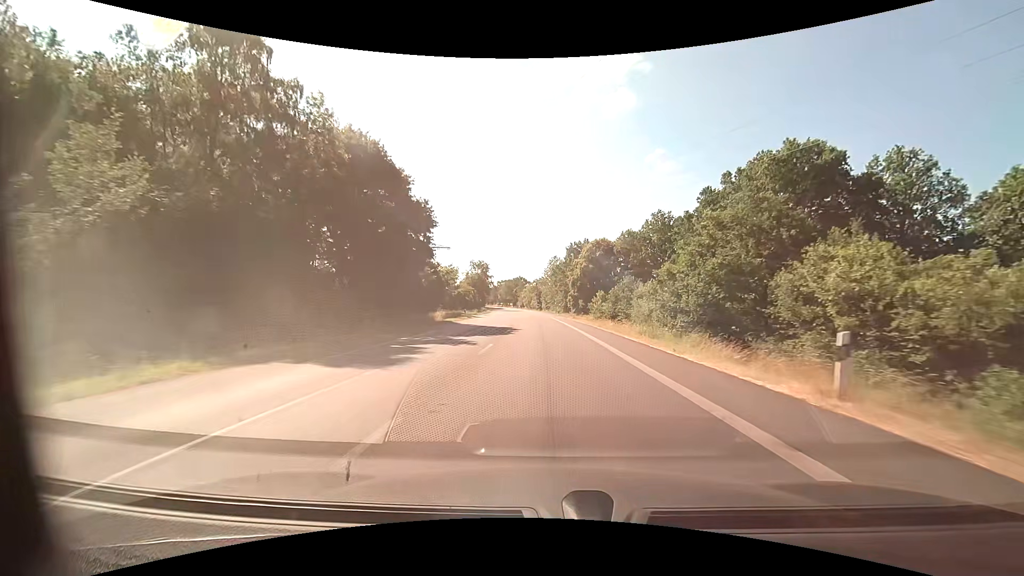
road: primary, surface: asphalt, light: Day
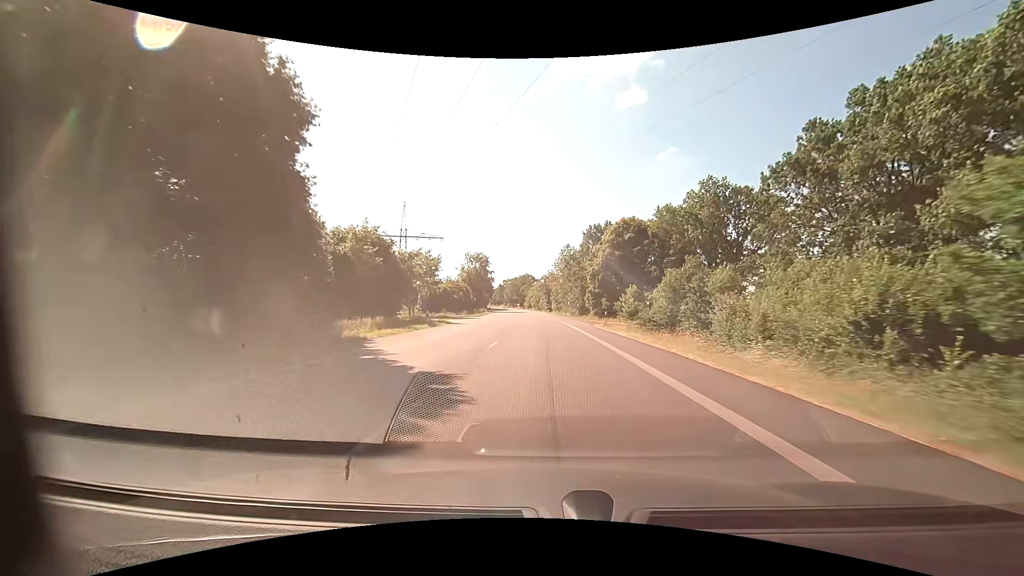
(-0.2, +22.5) m; -1°
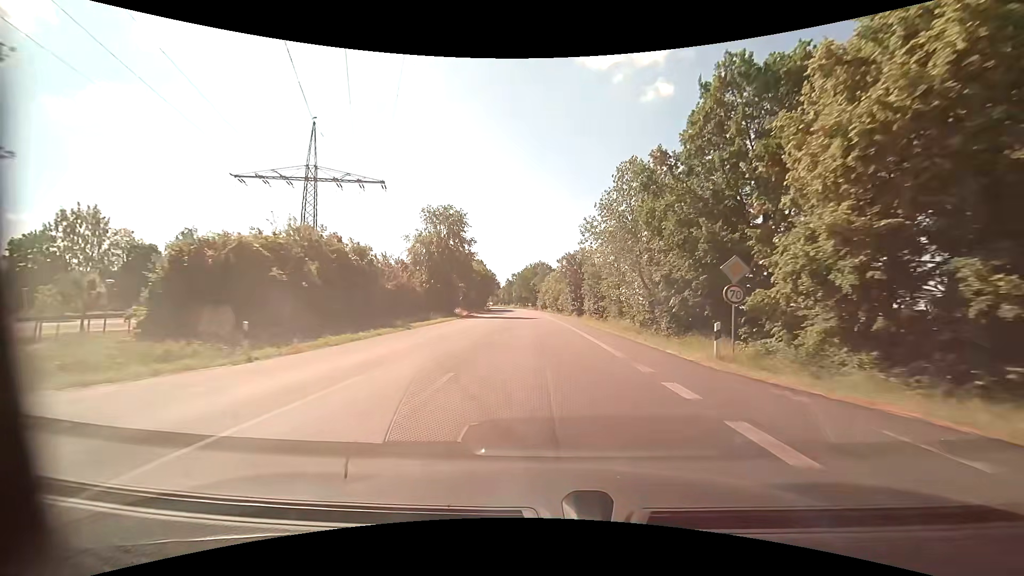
(-1.0, +56.2) m; -2°
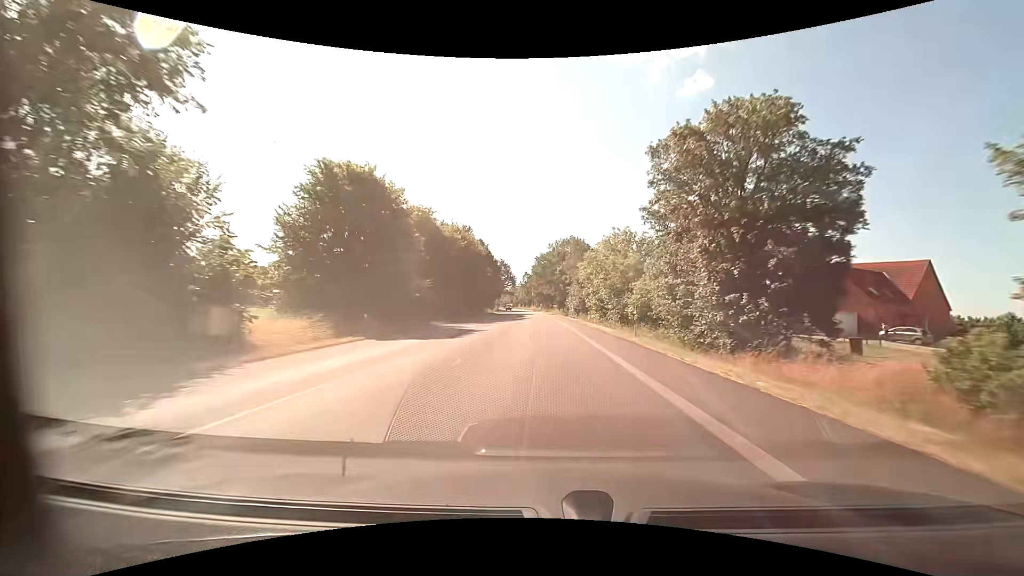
(-1.5, +56.2) m; -3°
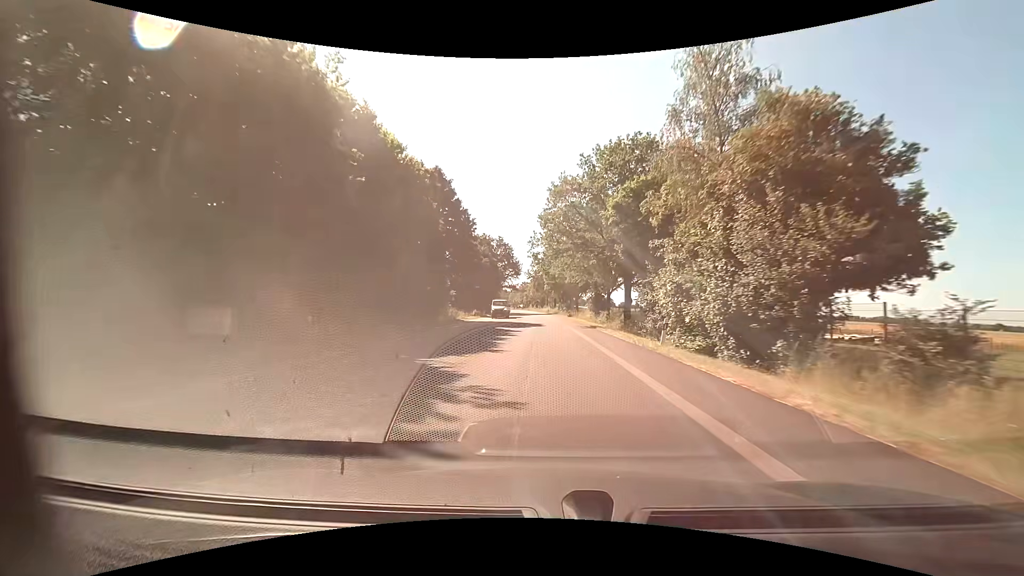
(-1.0, +56.4) m; -2°
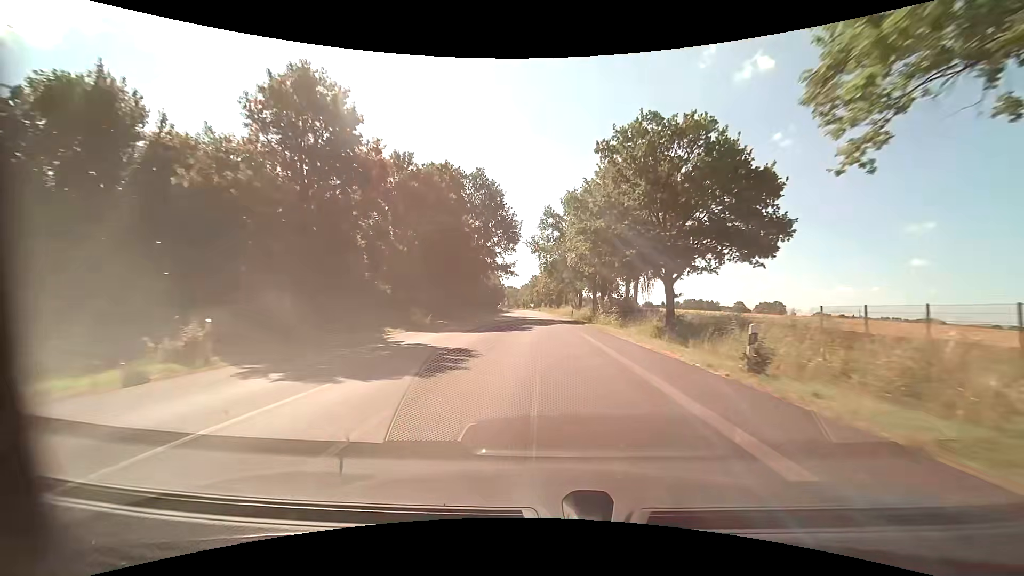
(-0.9, +56.4) m; -2°
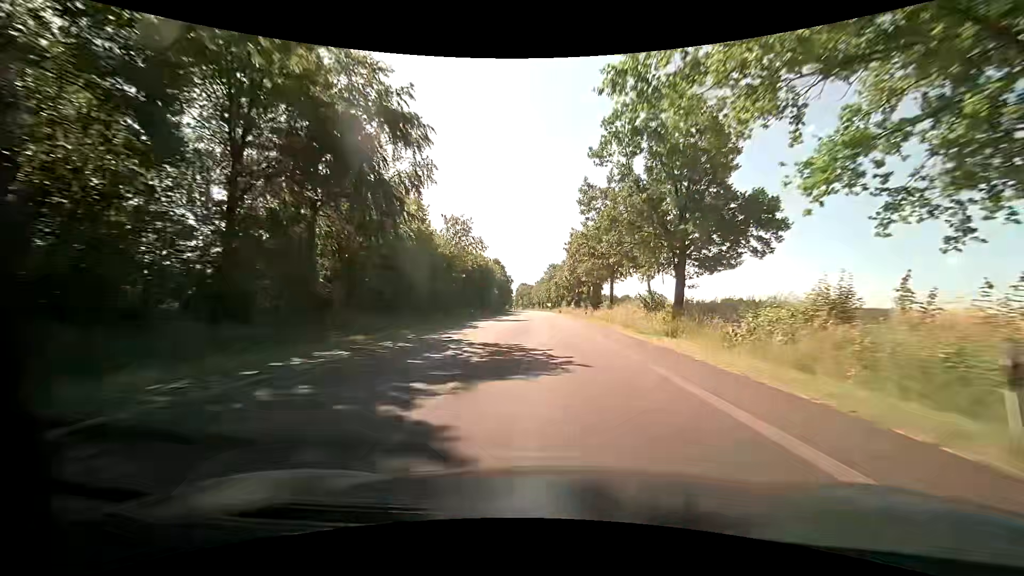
(-1.2, +56.3) m; -2°
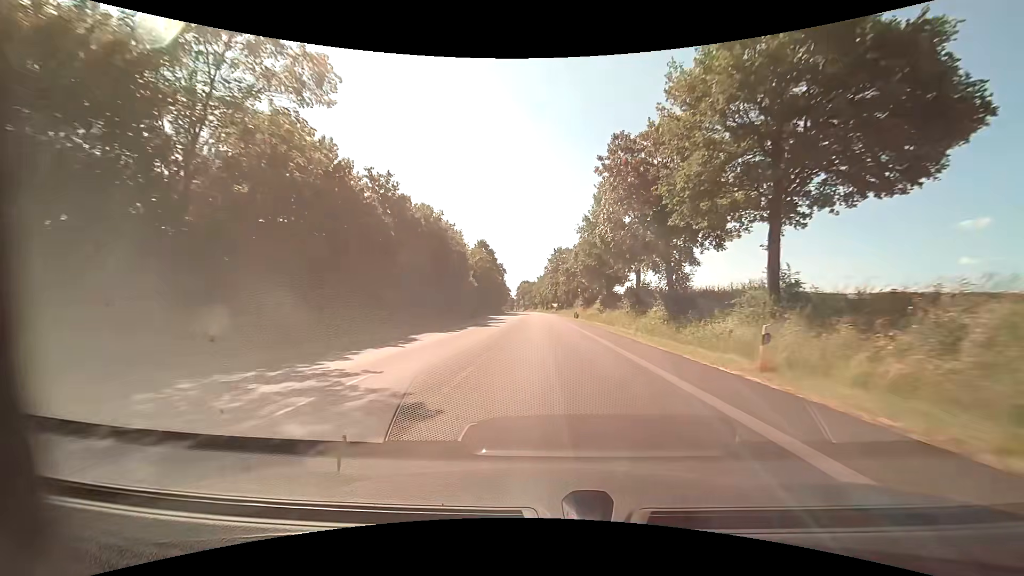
(-0.4, +45.0) m; -1°
(0, +10) (0, +20) (0, +30) (0, +40) (-1, +50) (-1, +60) (-1, +70) (-1, +80) (-2, +90) (-2, +100) m
